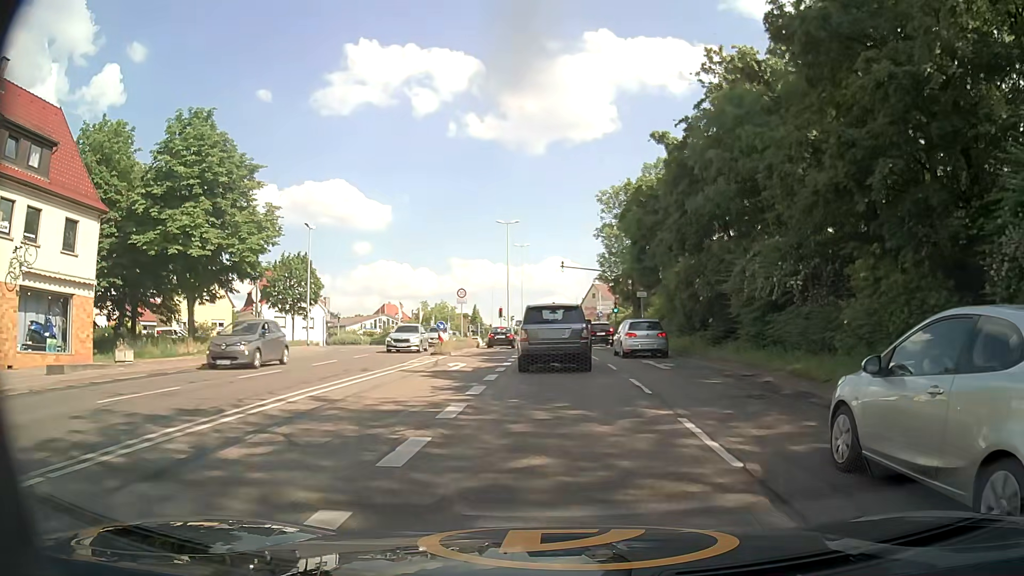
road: primary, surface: asphalt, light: Day
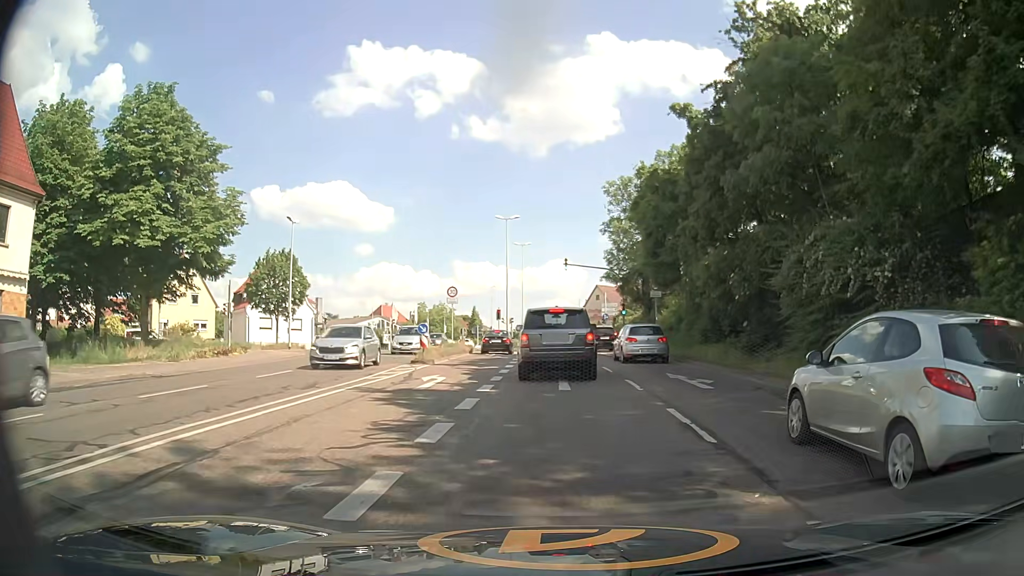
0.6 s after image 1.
(0.0, +4.7) m; 0°
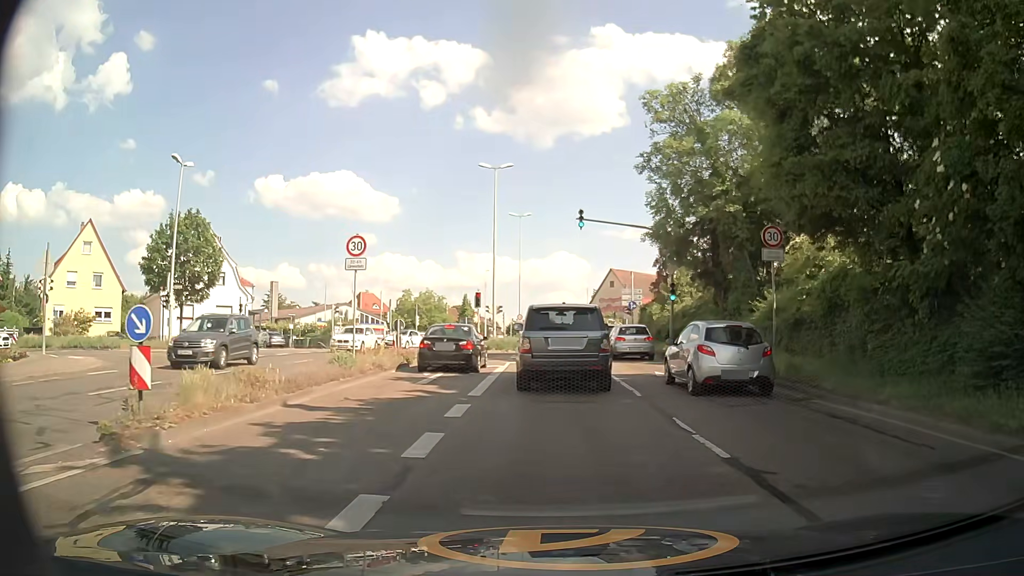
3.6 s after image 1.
(-0.2, +18.6) m; -2°
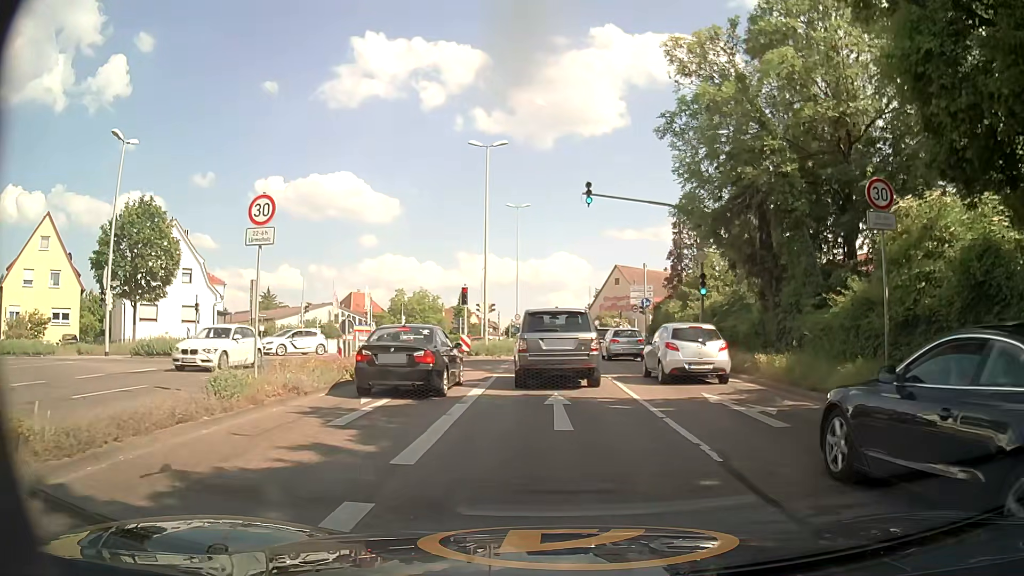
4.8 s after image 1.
(+0.1, +6.3) m; +1°
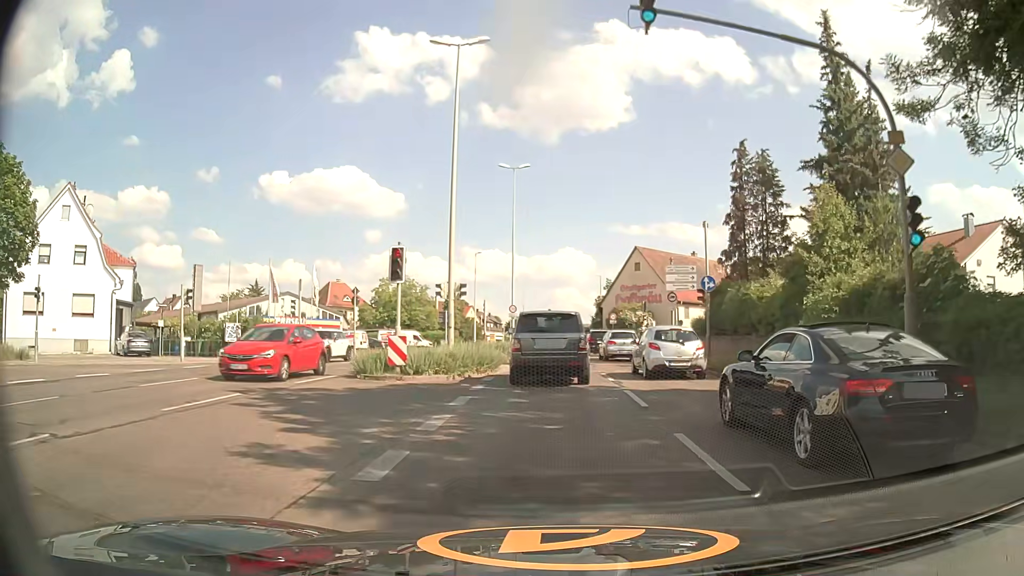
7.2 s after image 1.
(0.0, +15.3) m; 0°
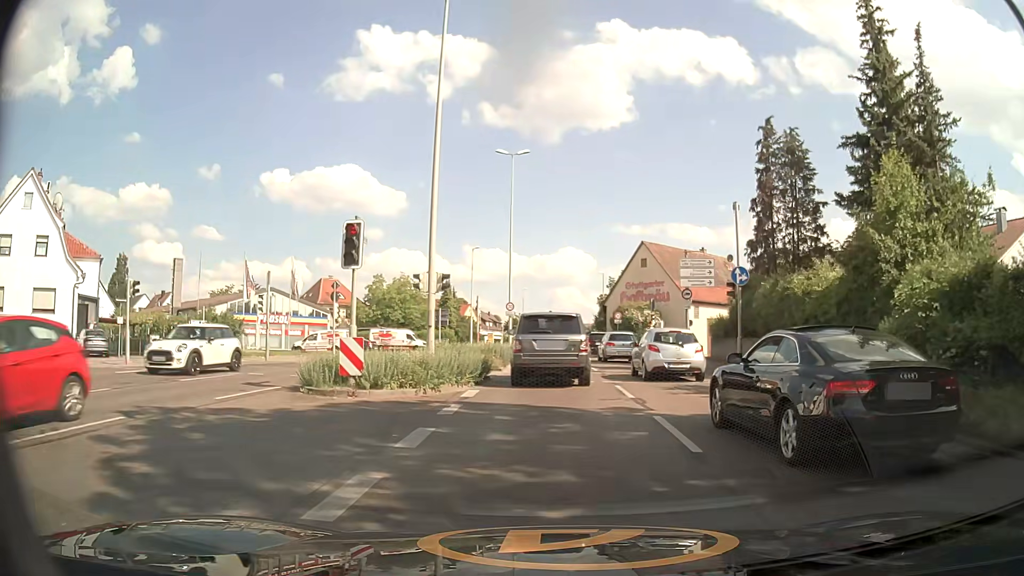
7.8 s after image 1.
(0.0, +4.2) m; -1°
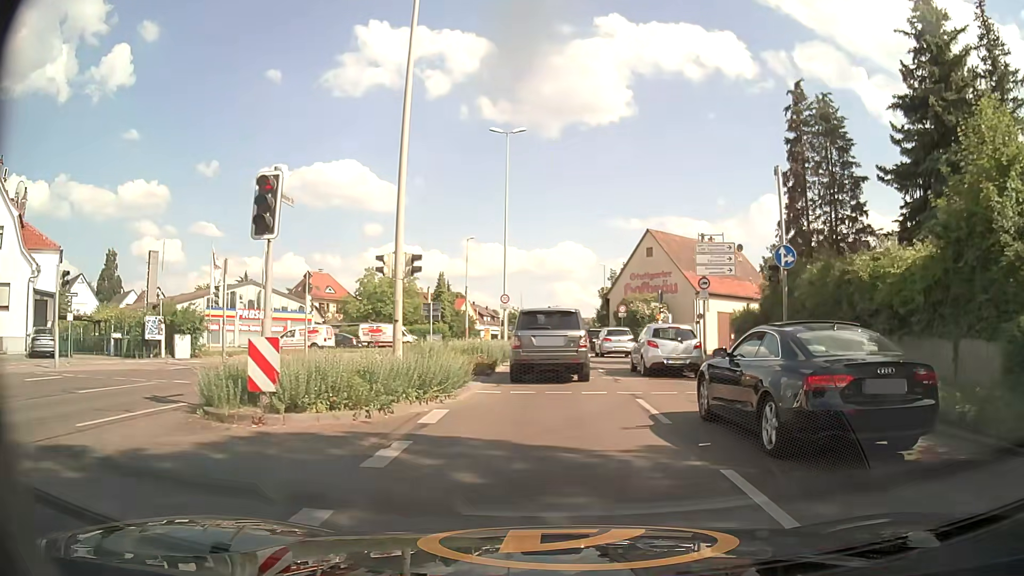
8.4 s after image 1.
(+0.1, +4.3) m; +1°
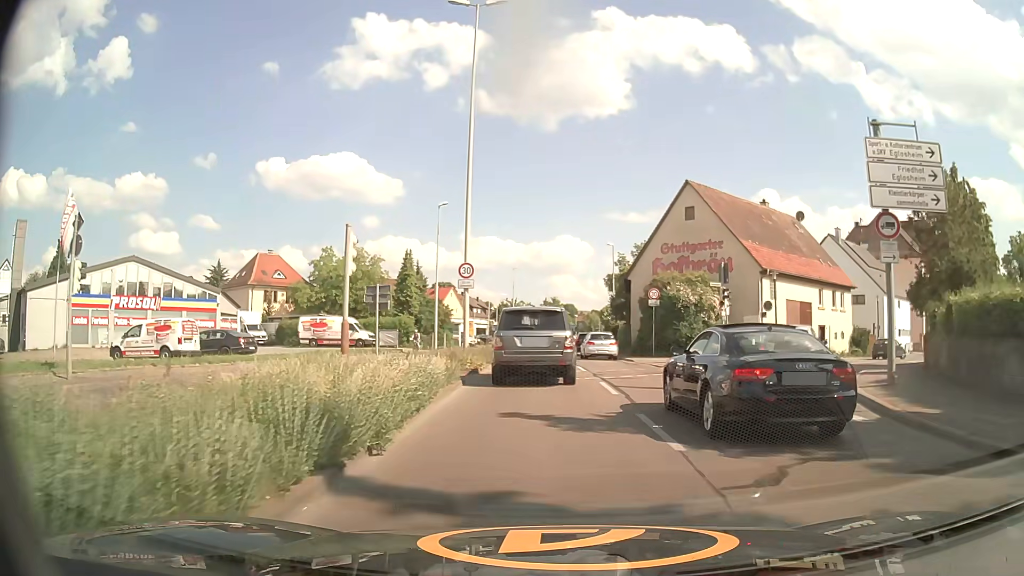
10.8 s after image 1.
(+0.1, +18.3) m; +1°
(0, +10) (0, +20) (-1, +30) (-1, +40) (-1, +50) (-1, +60) (-1, +70) (0, +80) (0, +90) (+1, +100) m
